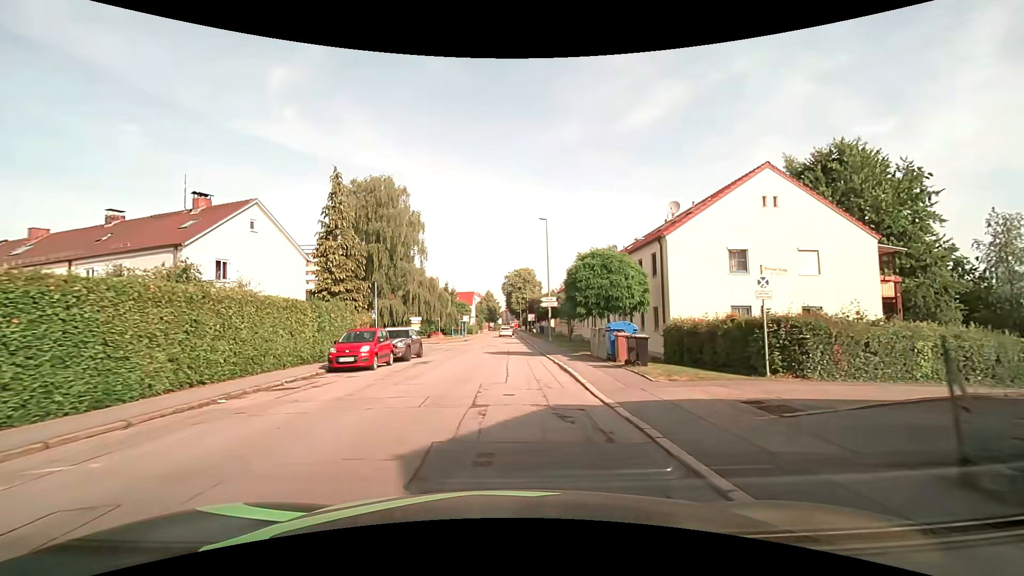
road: residential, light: Day
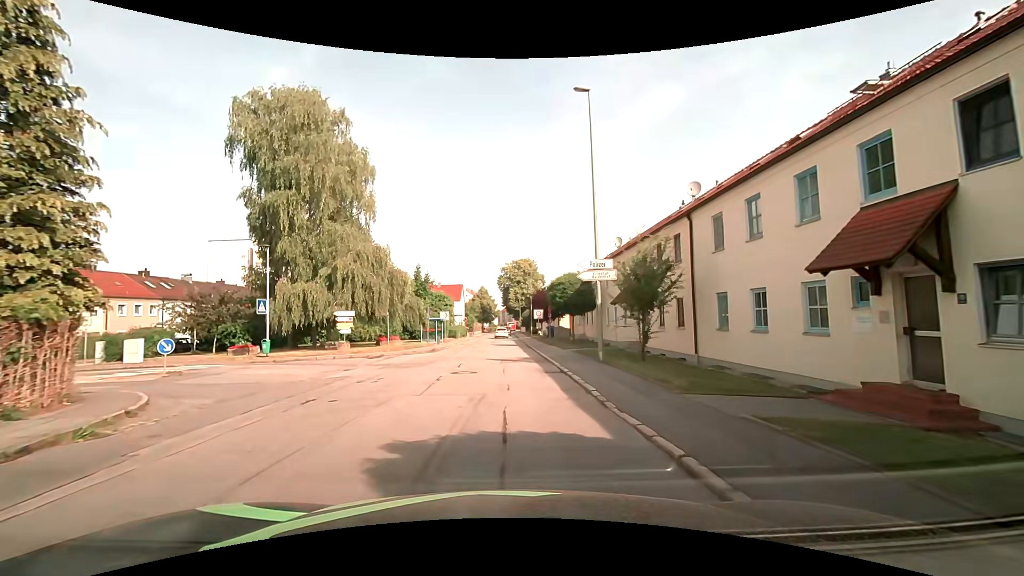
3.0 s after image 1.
(+0.2, +22.5) m; +1°
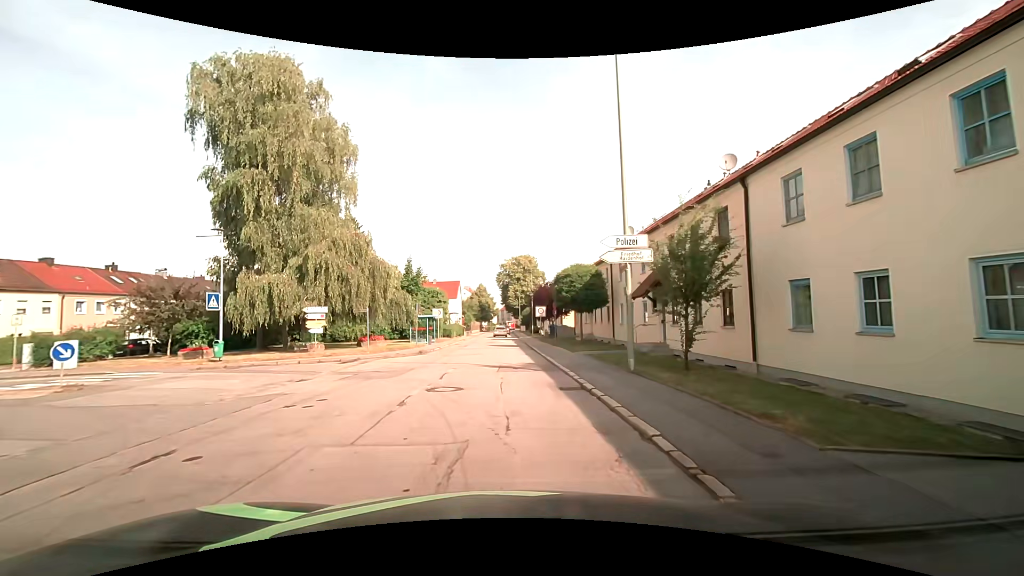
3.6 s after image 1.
(0.0, +4.5) m; 0°
(0, +10) (0, +20) (0, +30) (0, +40) (0, +50) (0, +60) (0, +70) (-1, +80) (-1, +90) (0, +100) m
